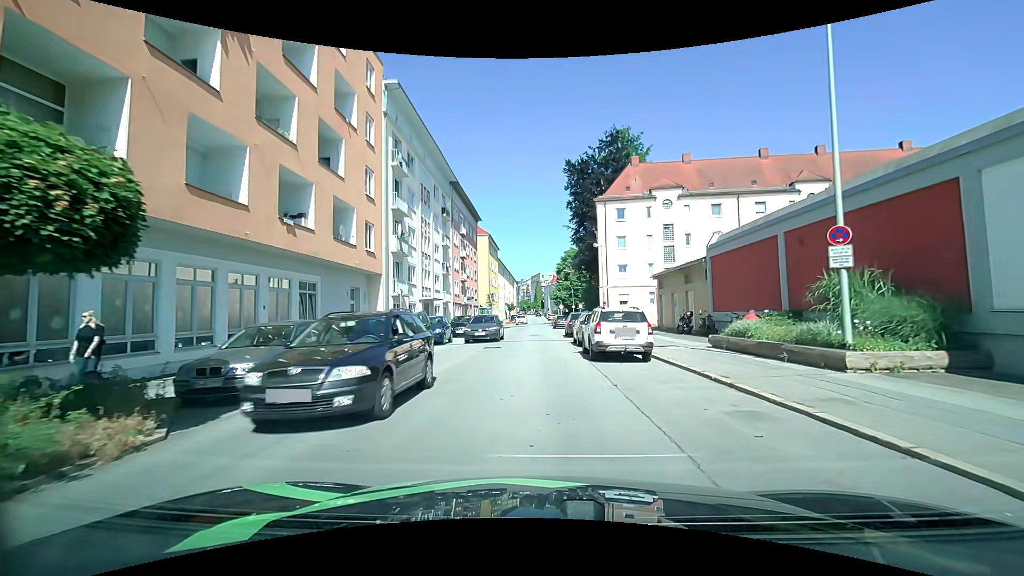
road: tertiary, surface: asphalt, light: Day
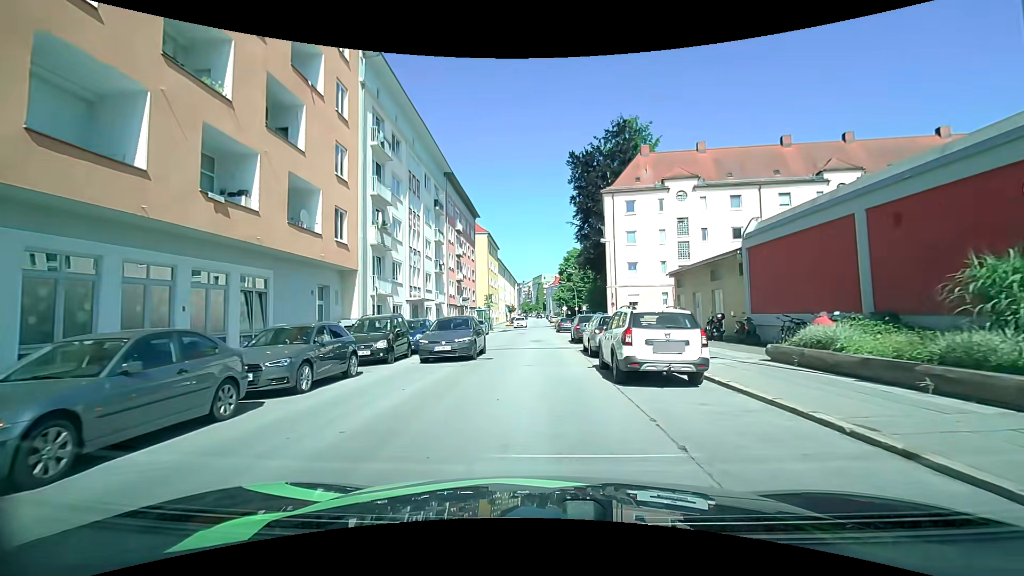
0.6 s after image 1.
(0.0, +4.3) m; 0°
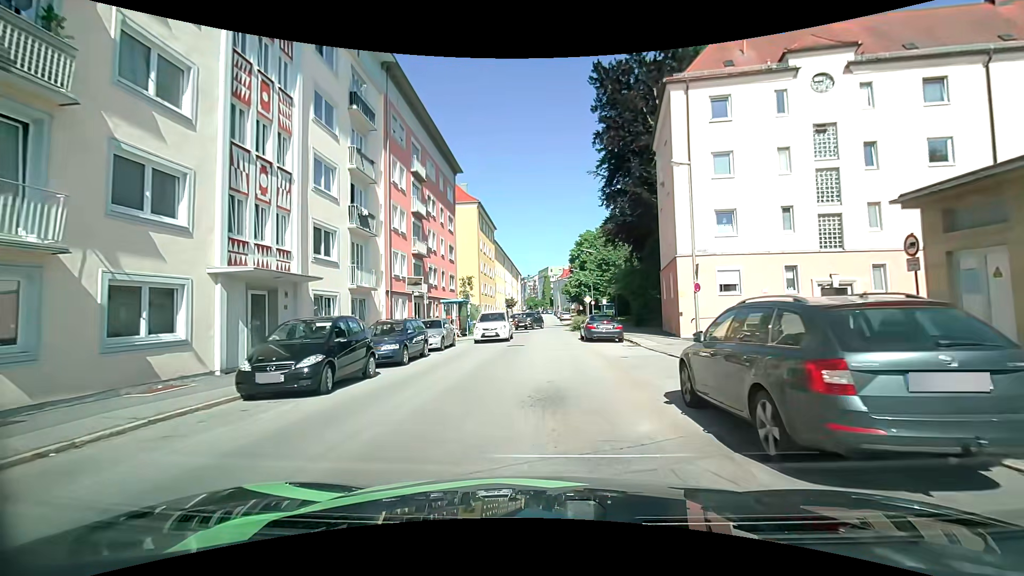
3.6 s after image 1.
(0.0, +21.1) m; -1°
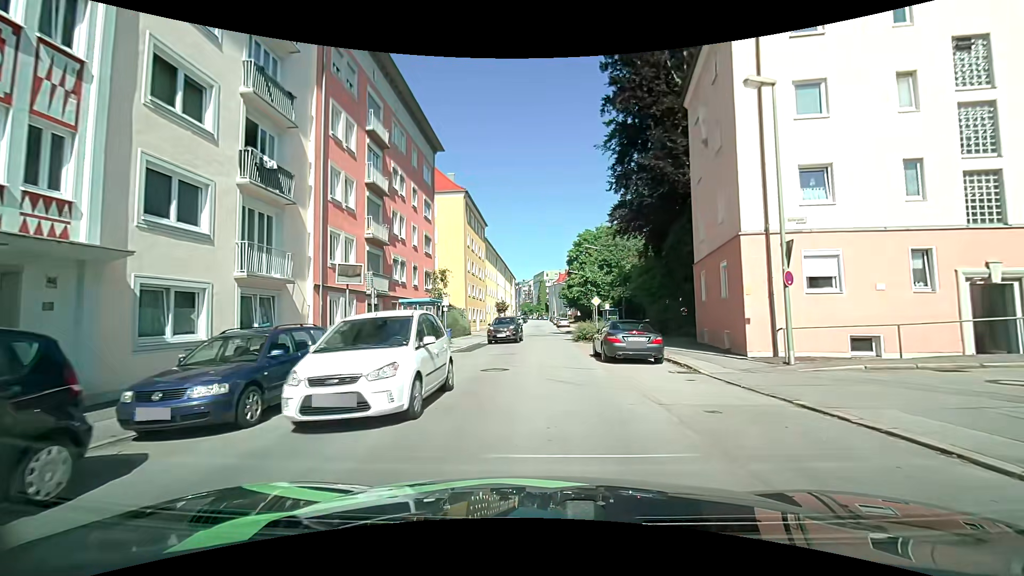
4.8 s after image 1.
(+0.1, +8.2) m; 0°
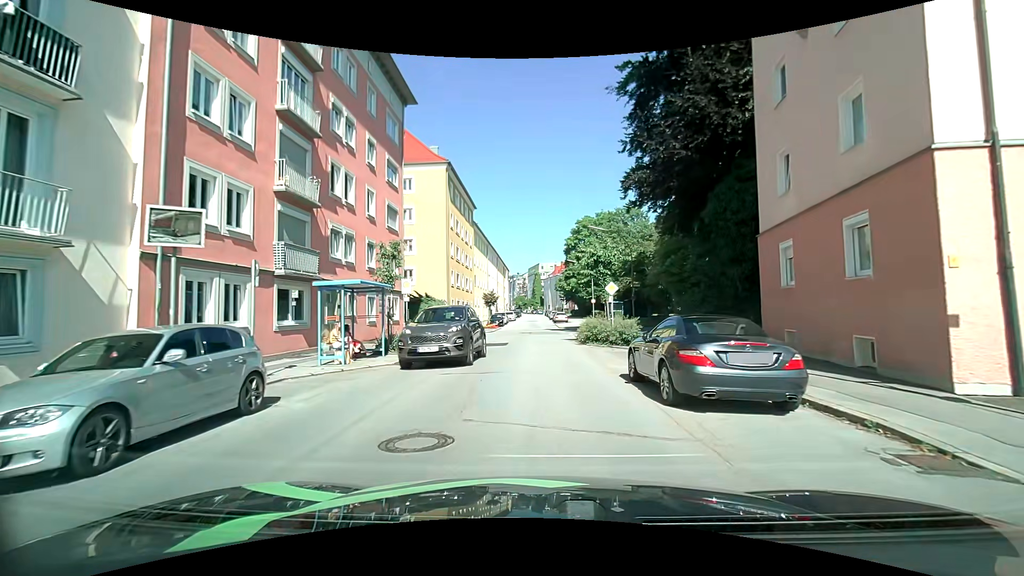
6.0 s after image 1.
(+0.2, +8.1) m; +2°
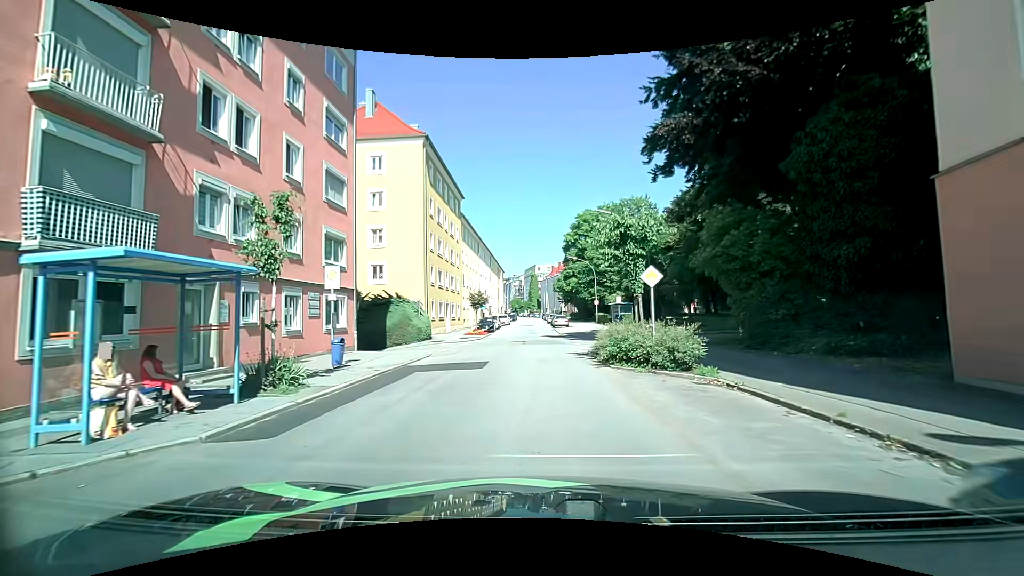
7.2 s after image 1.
(0.0, +8.0) m; +1°
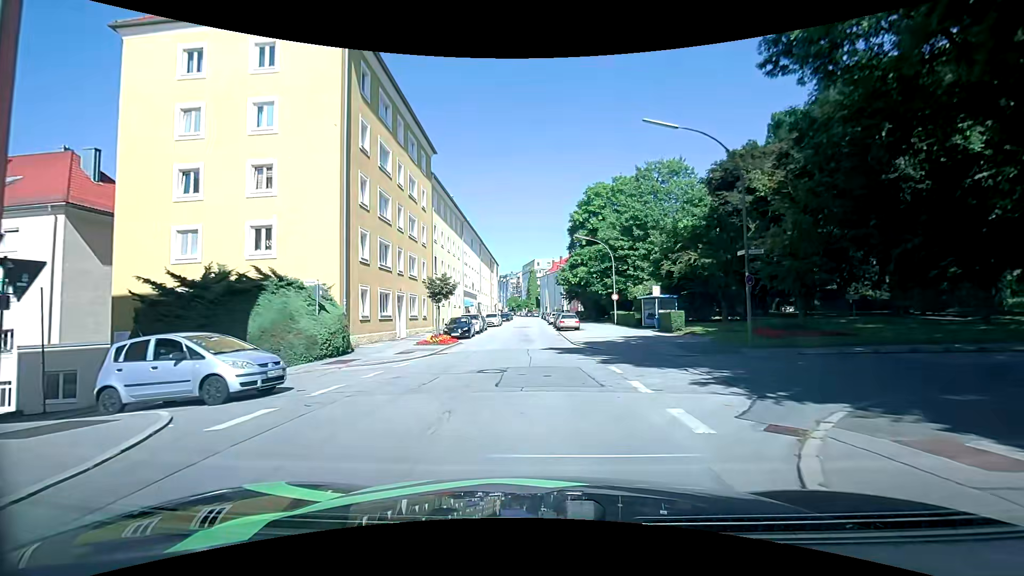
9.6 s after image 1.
(0.0, +16.5) m; -1°
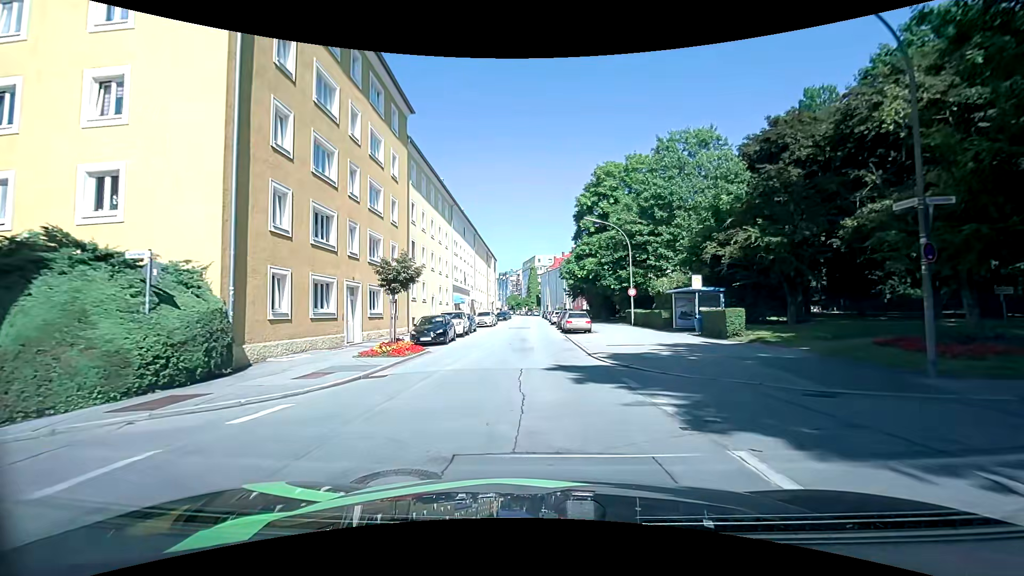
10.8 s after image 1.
(+0.1, +8.6) m; 0°
(0, +10) (0, +20) (+1, +30) (+1, +40) (+1, +50) (+1, +60) (+2, +70) (+2, +80) (+2, +90) (+2, +100) m
